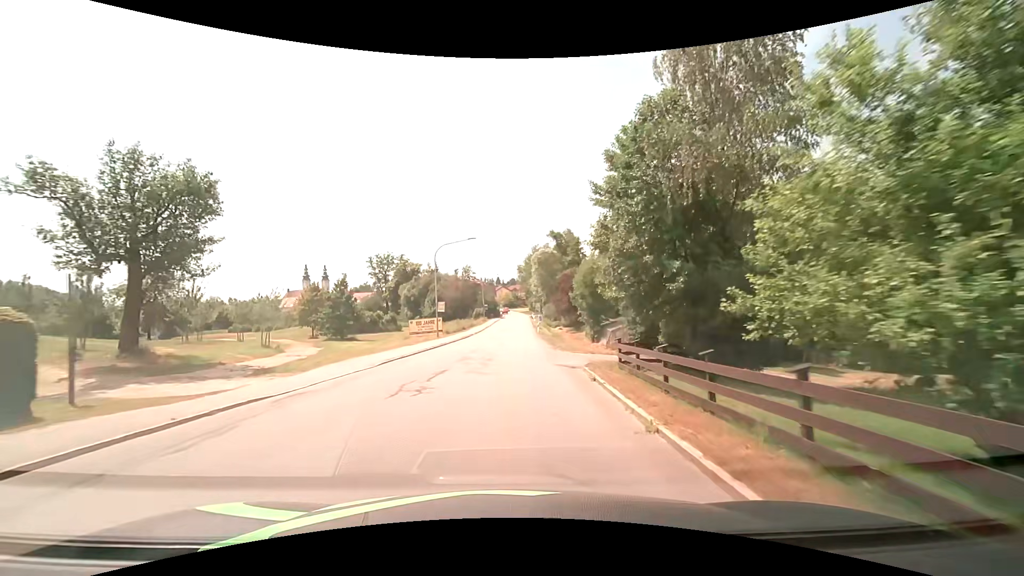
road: tertiary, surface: asphalt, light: Day
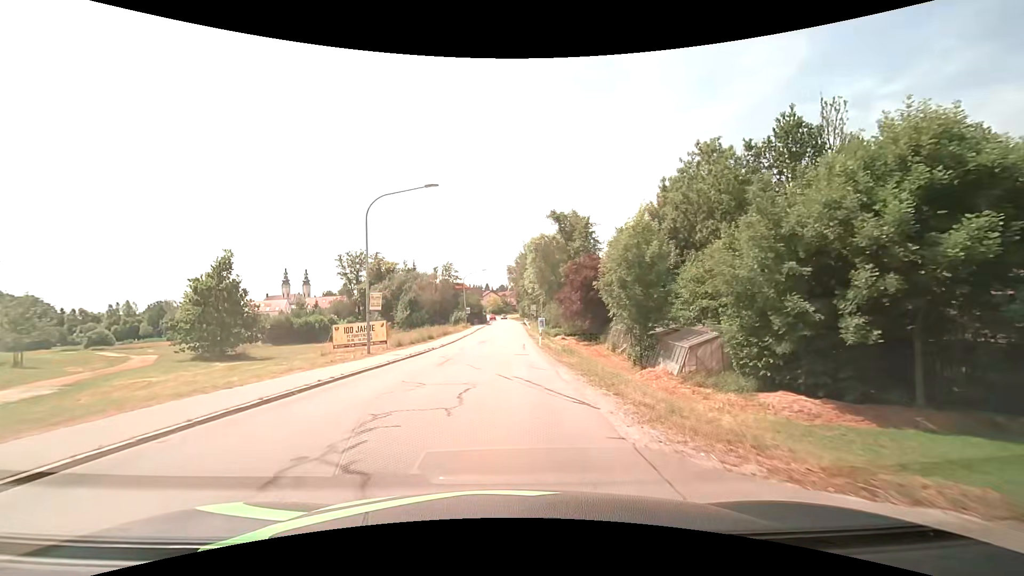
(+0.3, +19.3) m; 0°
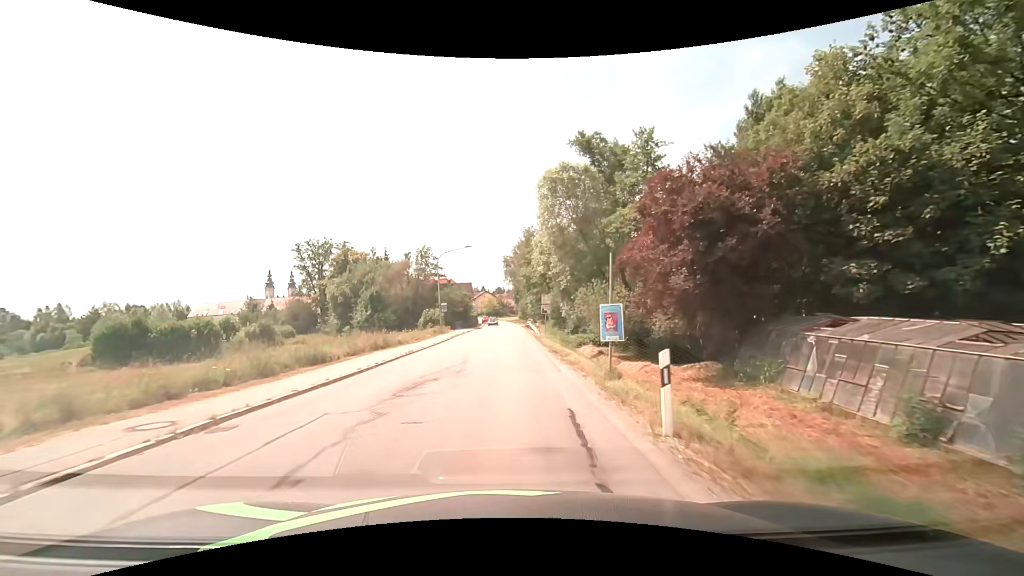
(+0.6, +27.0) m; +1°
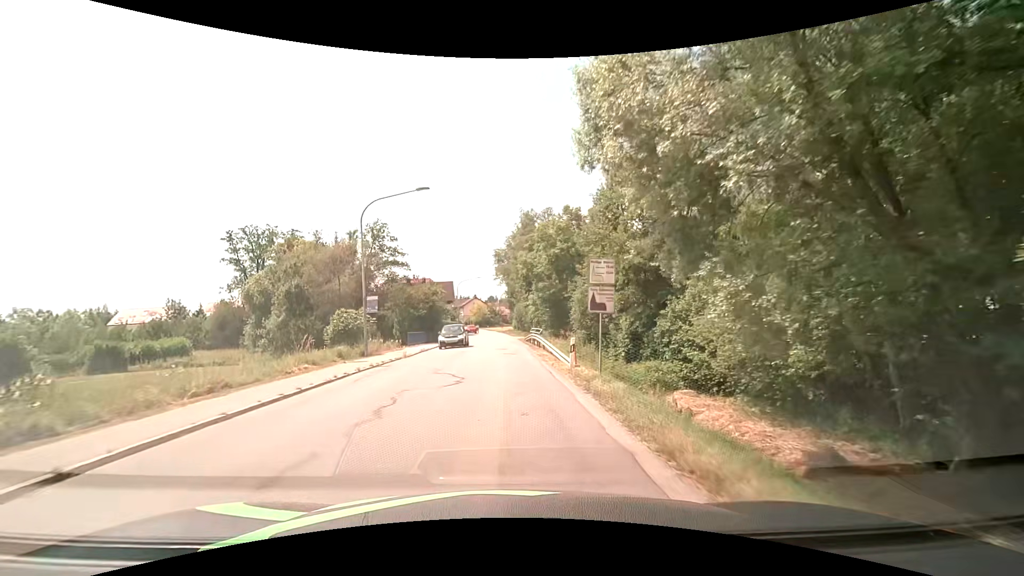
(+0.3, +26.0) m; +2°
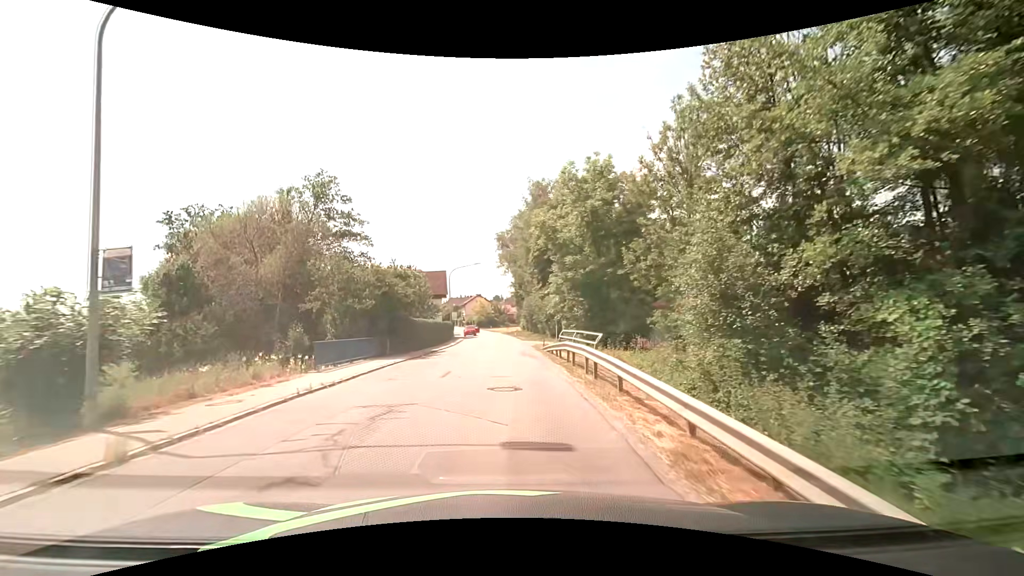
(-0.3, +18.4) m; -1°
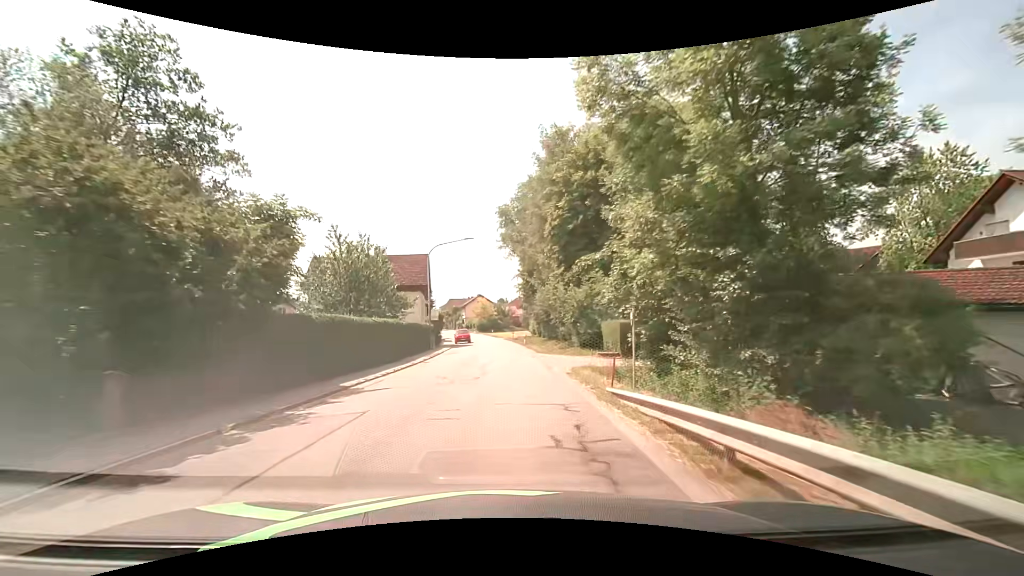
(0.0, +19.6) m; 0°
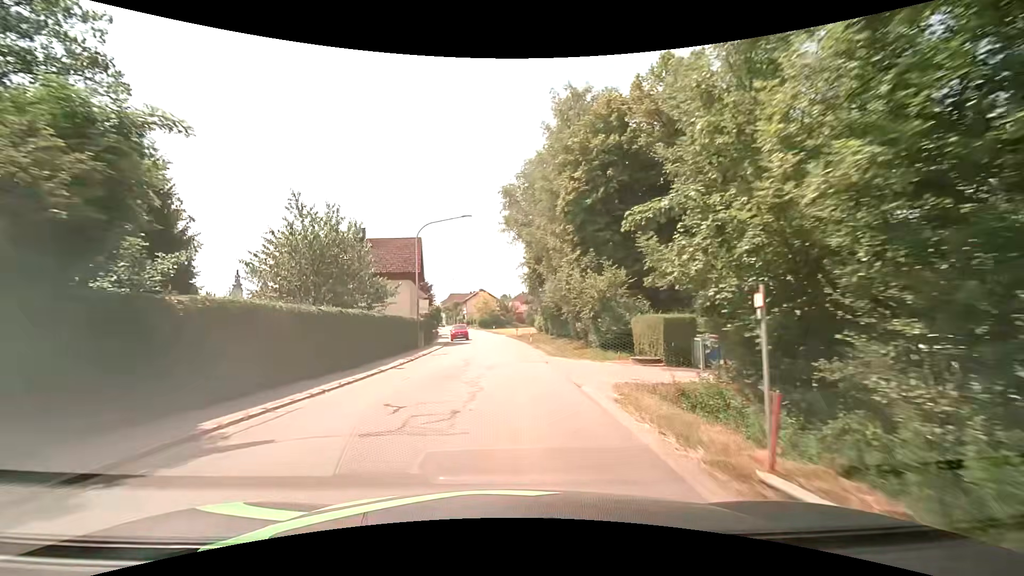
(0.0, +6.9) m; -1°
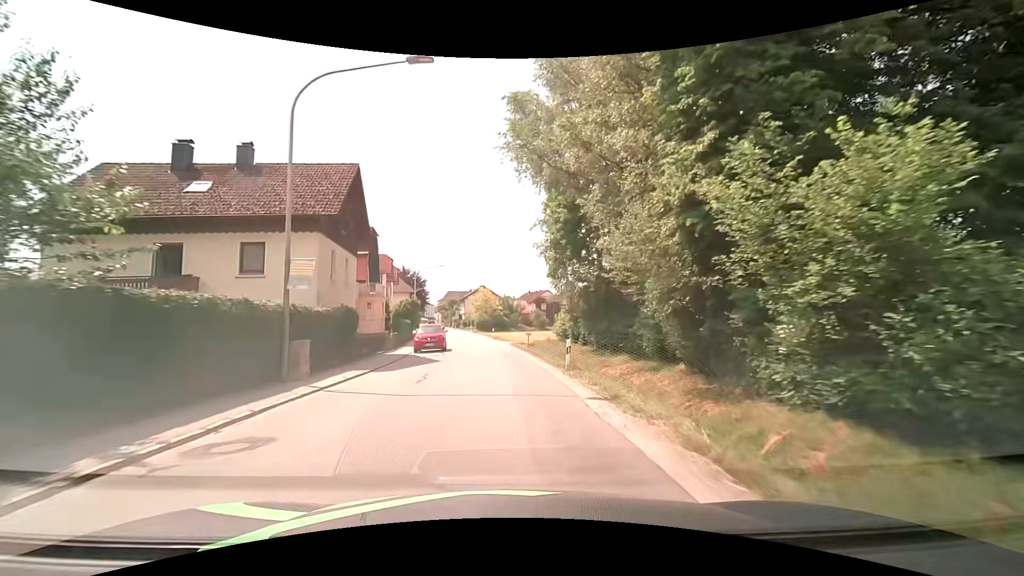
(+0.1, +21.0) m; +1°
(0, +10) (0, +20) (-1, +30) (-2, +40) (-3, +50) (-5, +60) (-6, +70) (-8, +80) (-10, +89) (-11, +99) m
